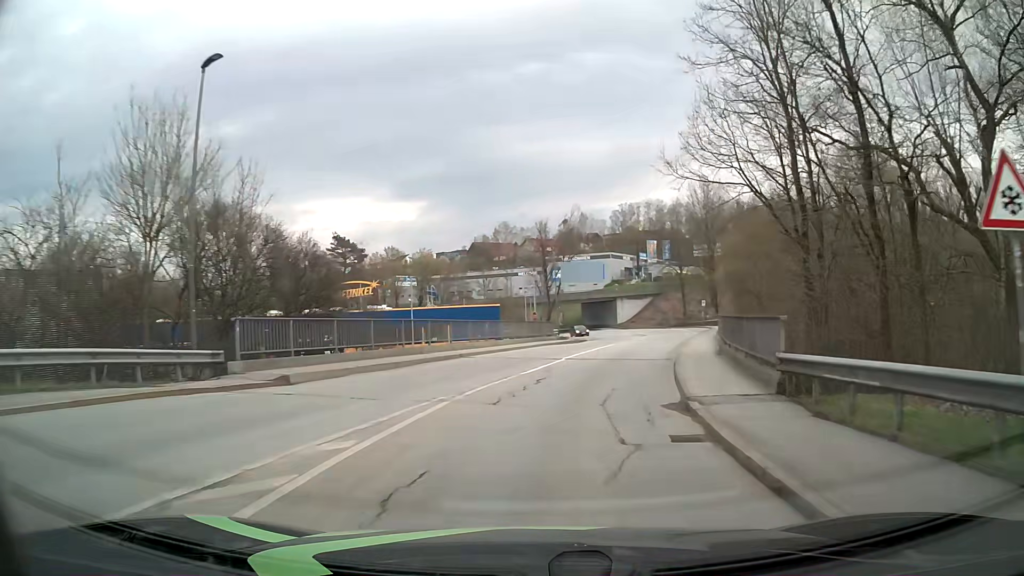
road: tertiary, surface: asphalt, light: Day
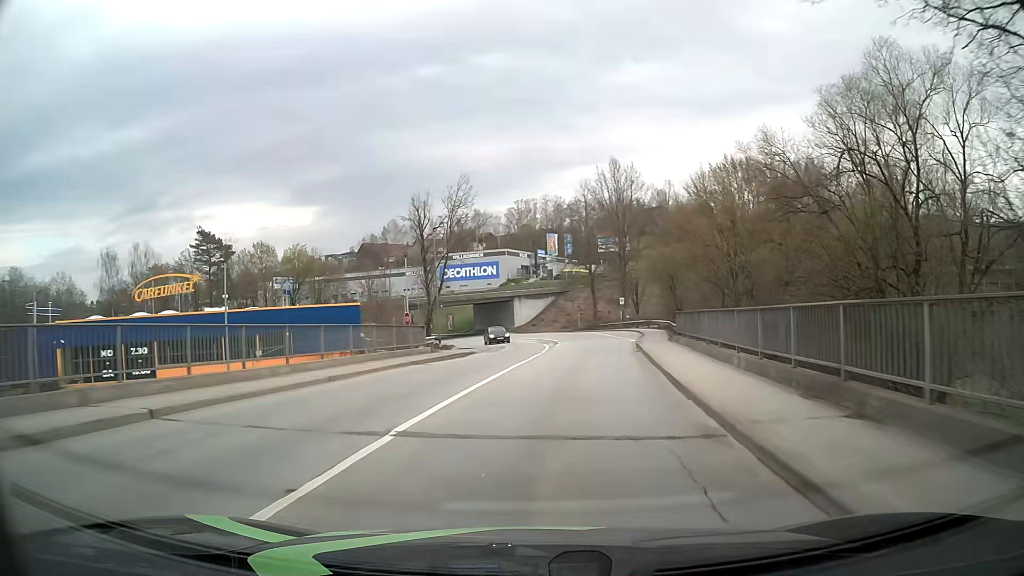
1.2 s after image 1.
(+1.2, +15.2) m; +8°
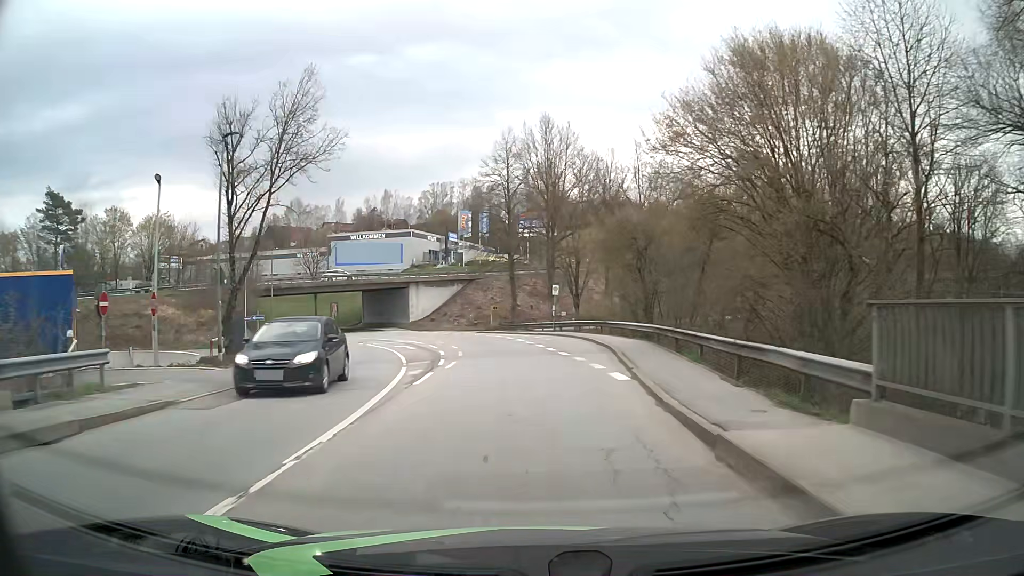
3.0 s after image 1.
(+2.1, +22.6) m; +8°
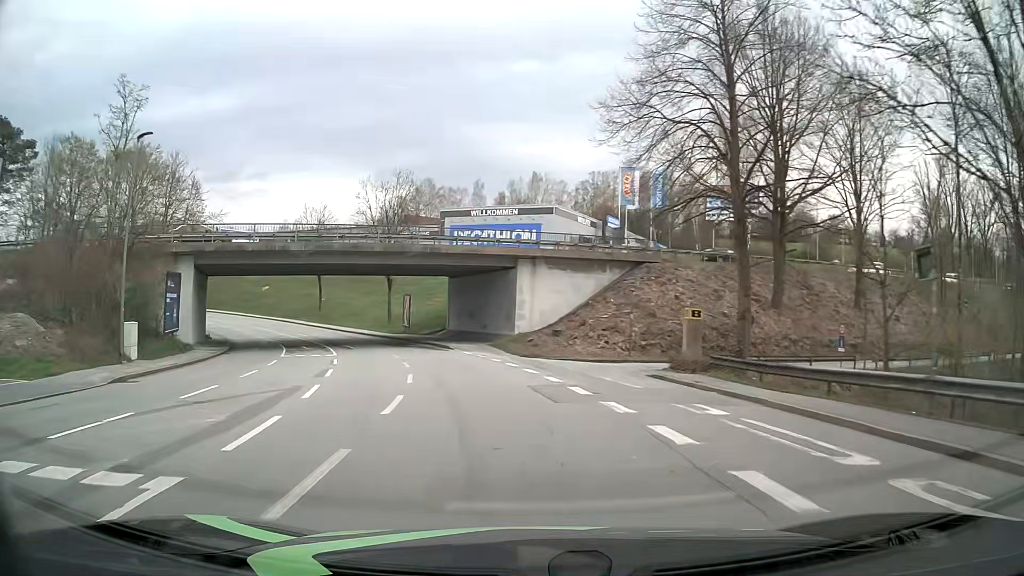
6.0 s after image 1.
(-3.1, +37.9) m; -14°
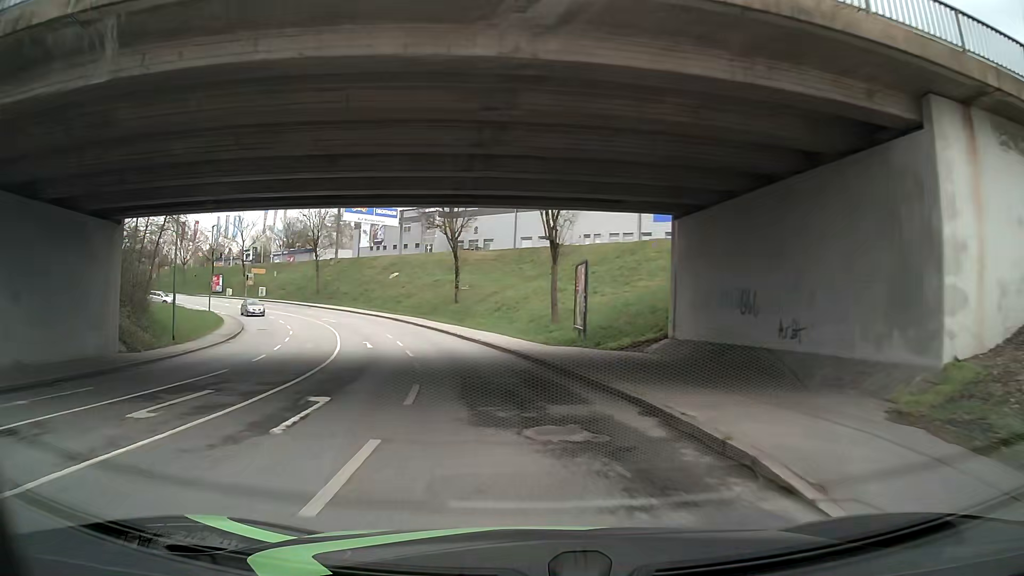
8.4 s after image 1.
(-4.2, +30.2) m; -16°
